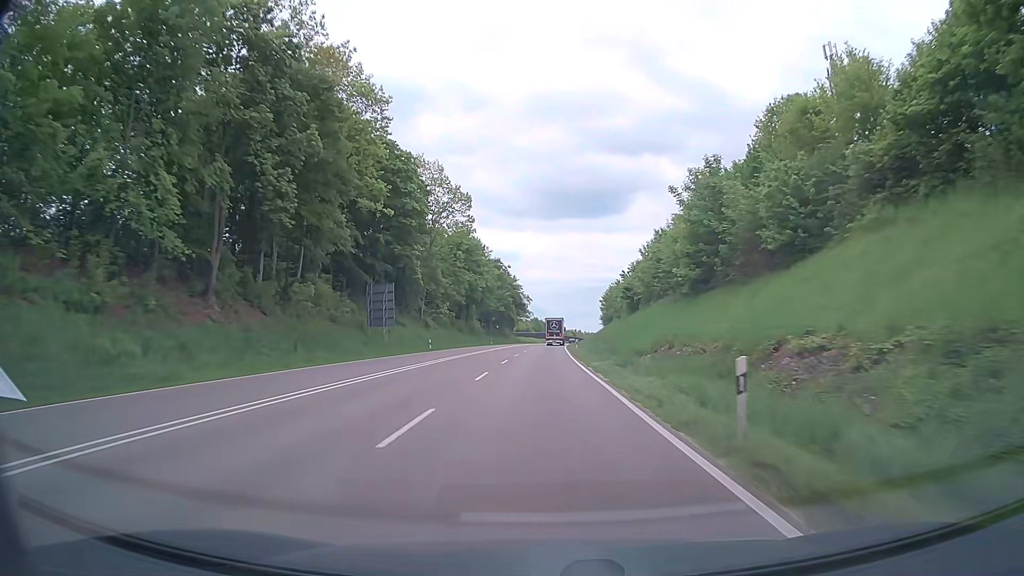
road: trunk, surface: asphalt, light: Day
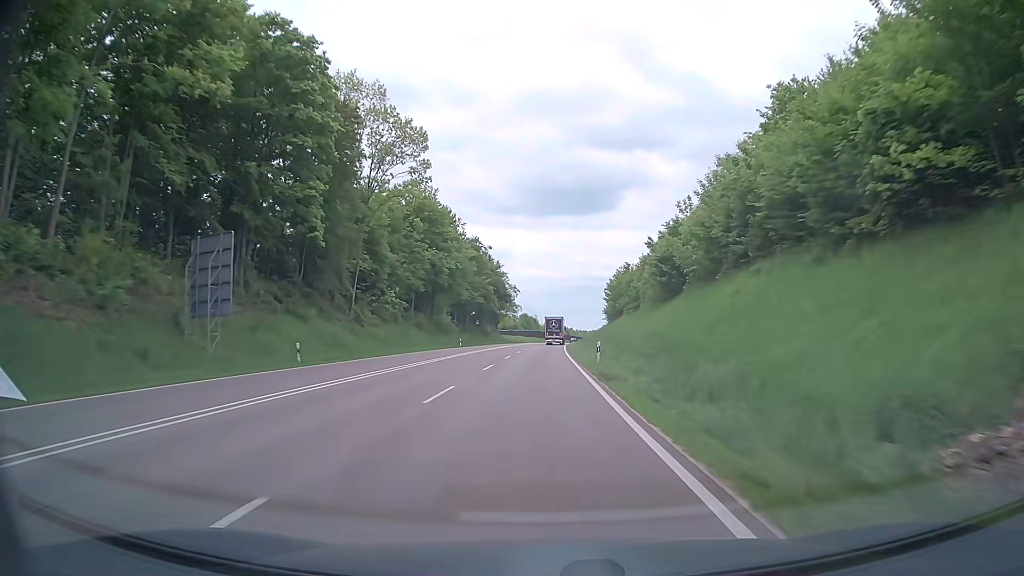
(+0.2, +31.0) m; +1°
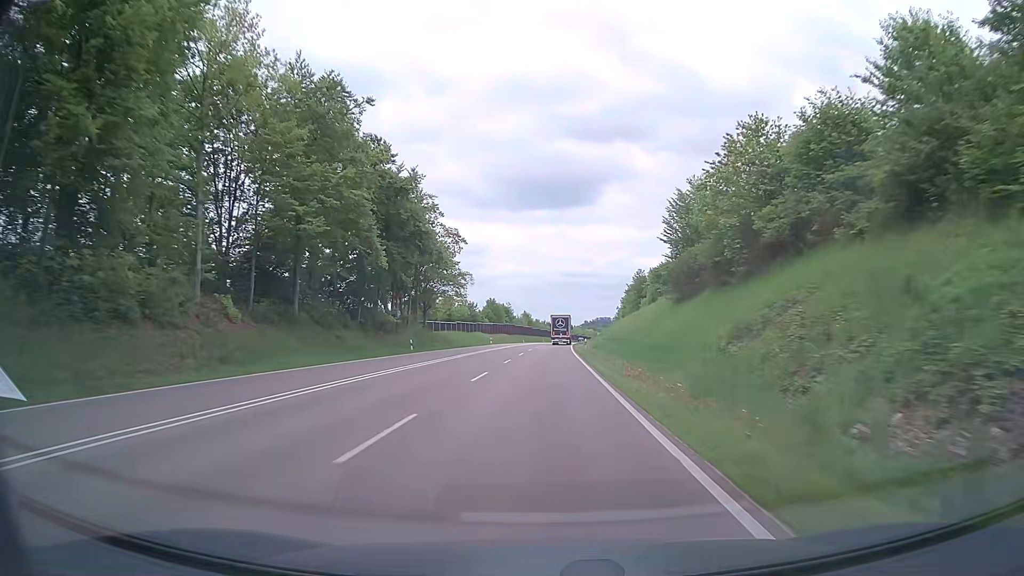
(+0.7, +78.5) m; +2°
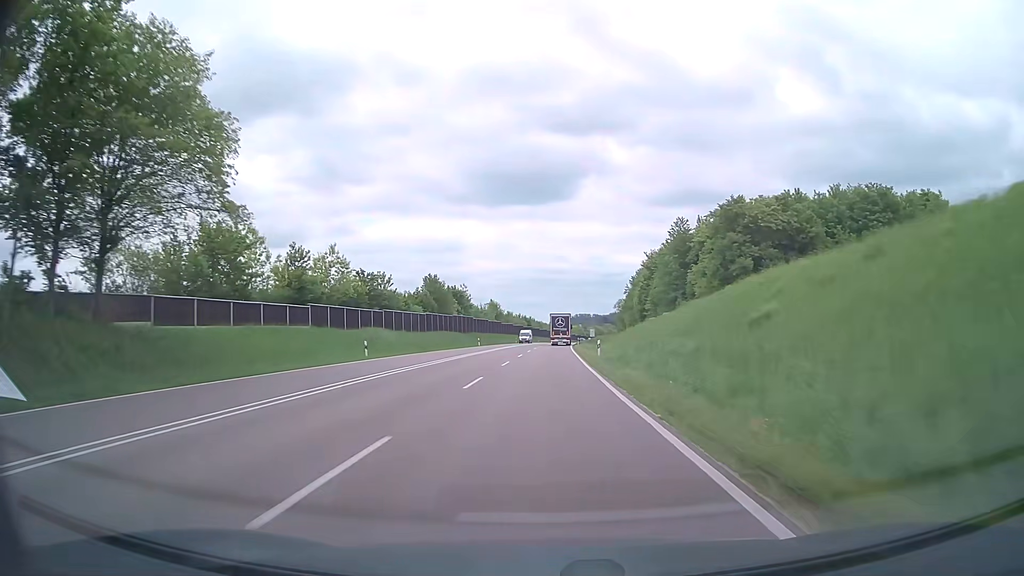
(+0.8, +62.5) m; +2°
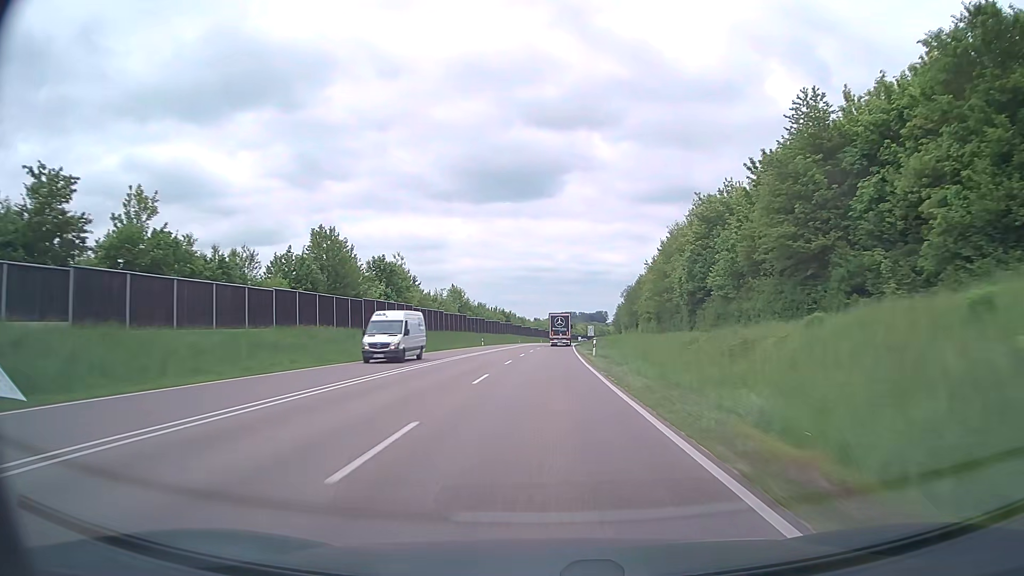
(+0.4, +46.7) m; +1°
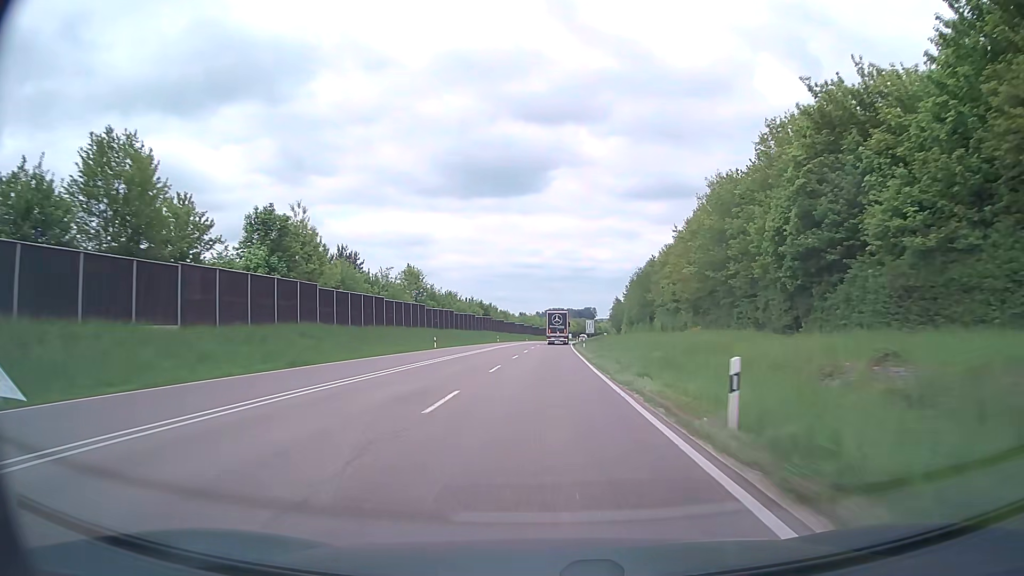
(+0.3, +31.0) m; +1°
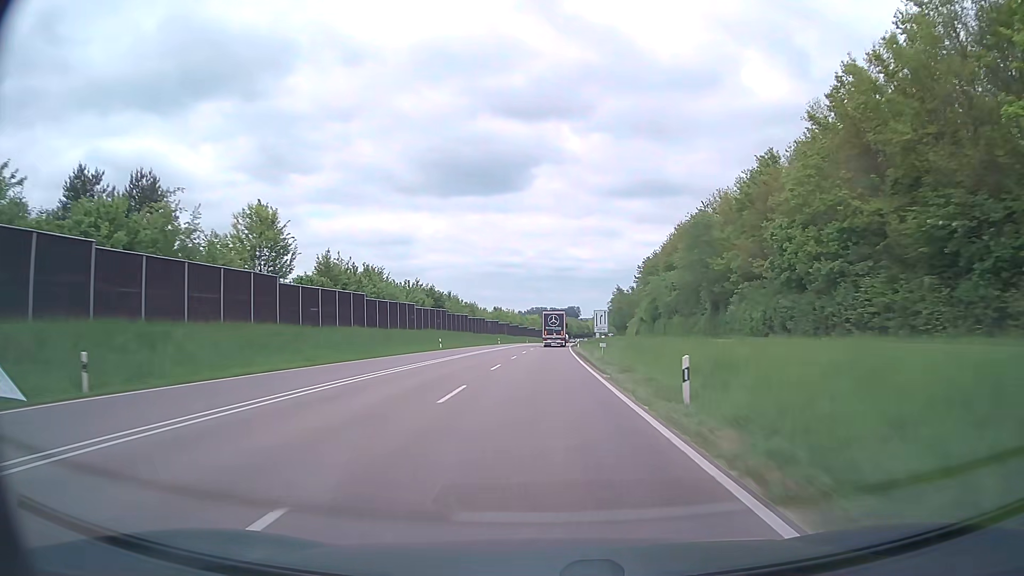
(+0.5, +46.4) m; +1°
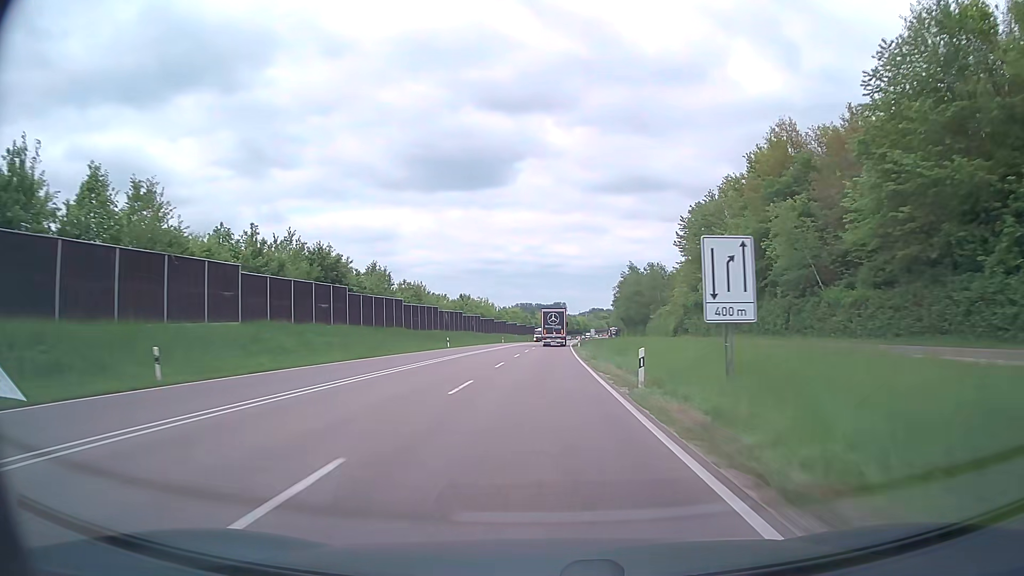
(+0.6, +46.2) m; +1°
(0, +10) (0, +20) (0, +30) (0, +40) (0, +50) (+1, +60) (+1, +70) (+1, +80) (+2, +90) (+2, +100) m
